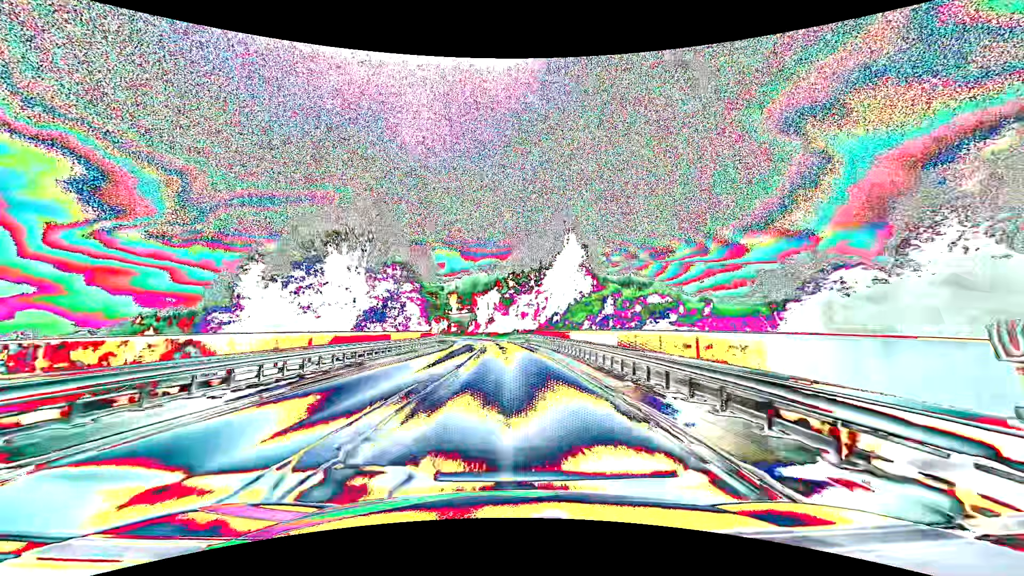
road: secondary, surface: asphalt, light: Day
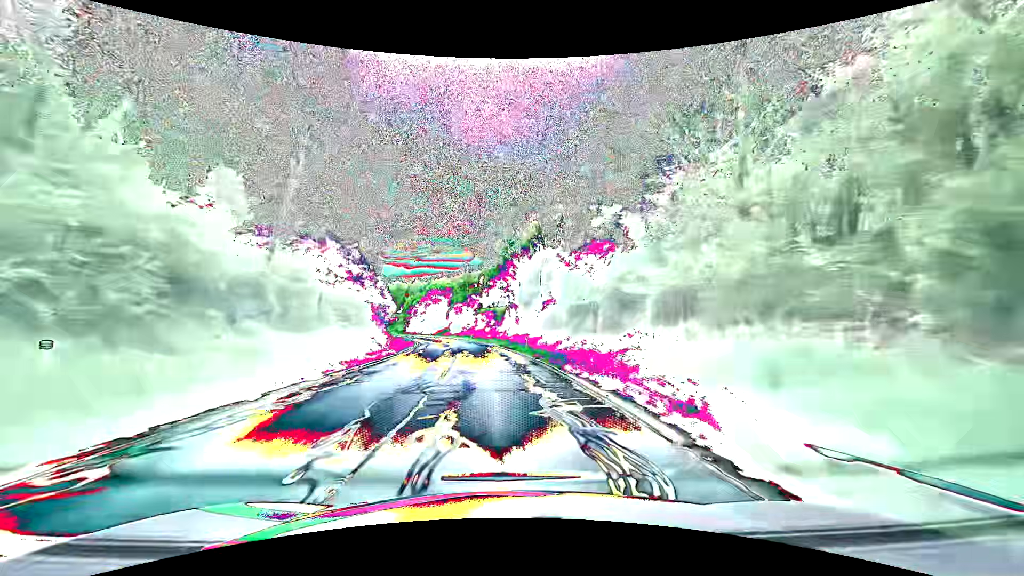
(-2.6, +70.7) m; -5°
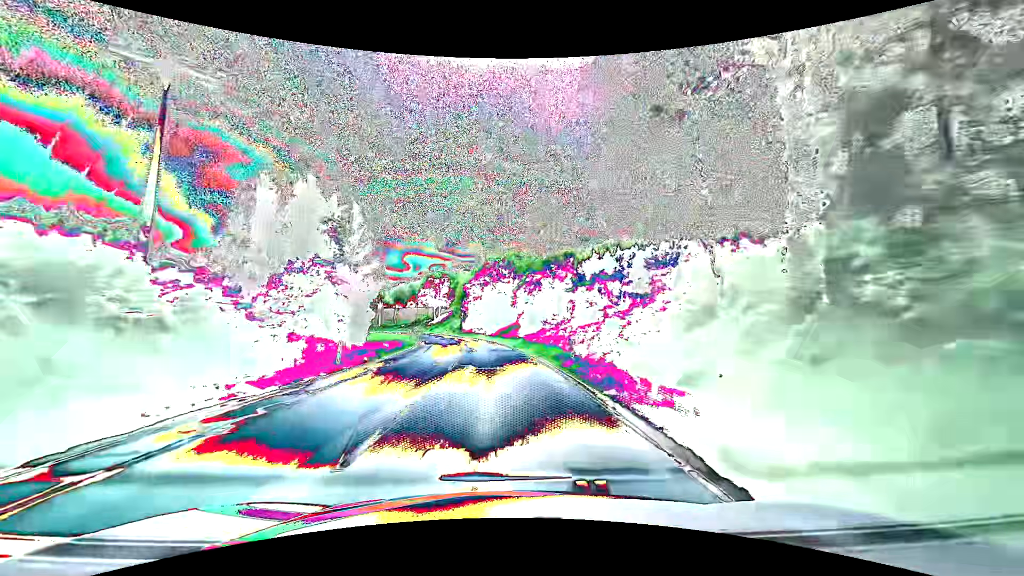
(-4.8, +56.5) m; -9°
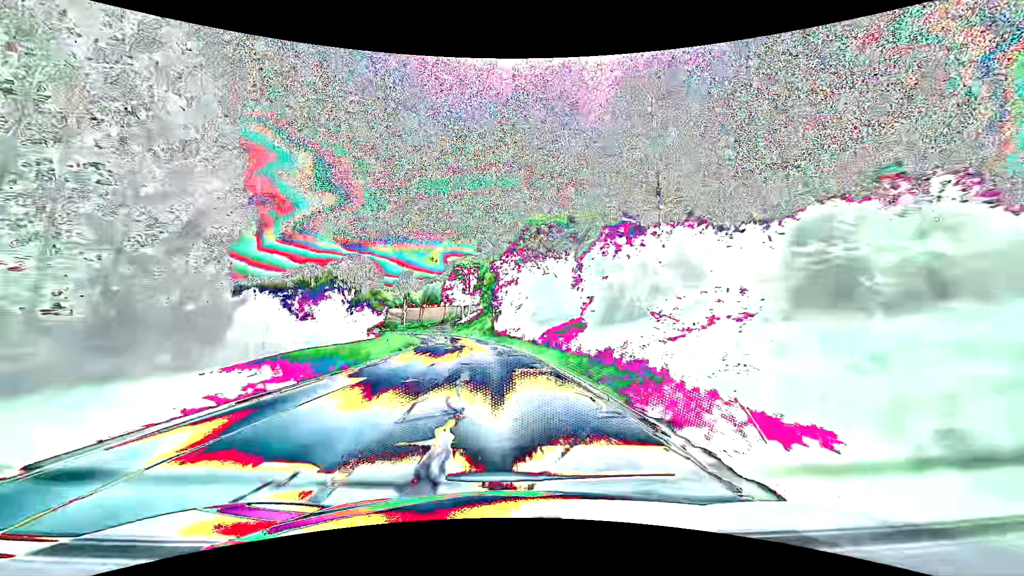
(-1.2, +28.4) m; -5°
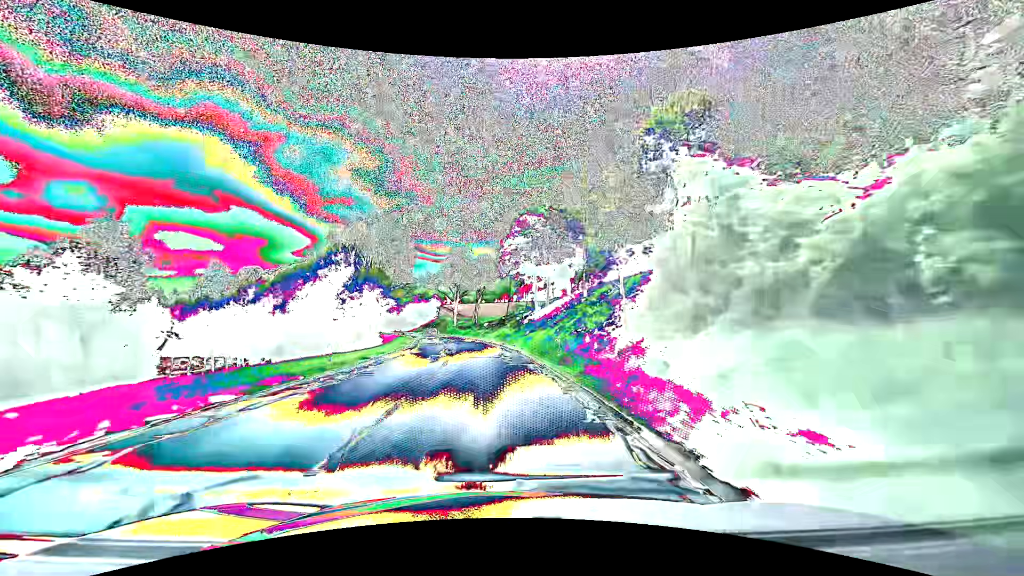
(-4.5, +56.8) m; -9°
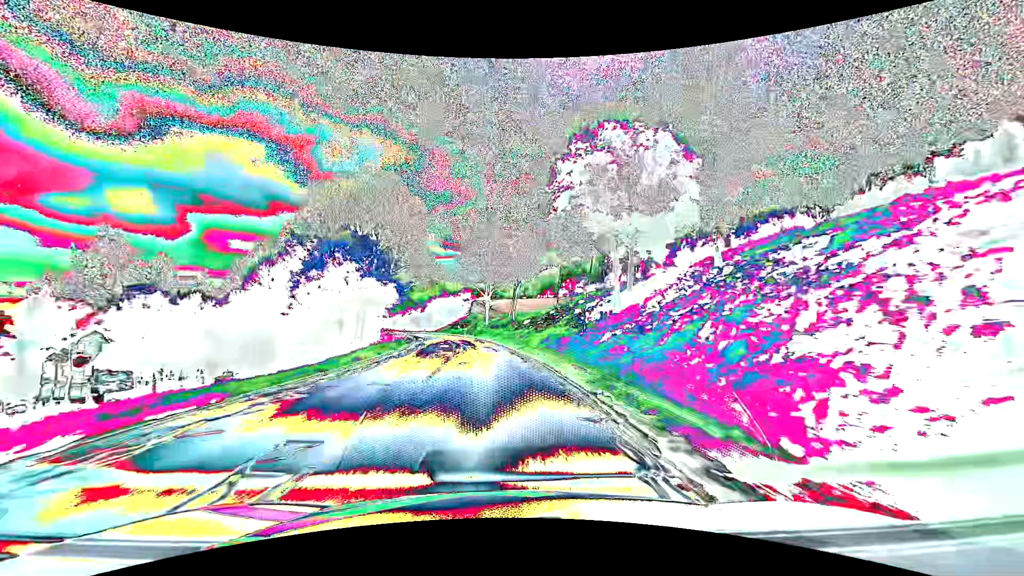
(-1.0, +28.5) m; -5°
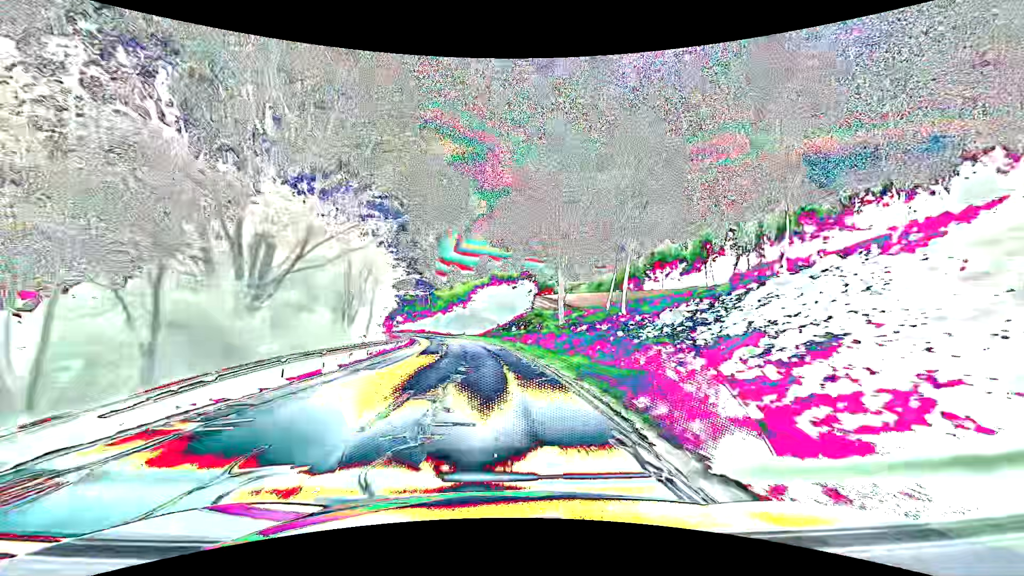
(-2.7, +42.6) m; -7°
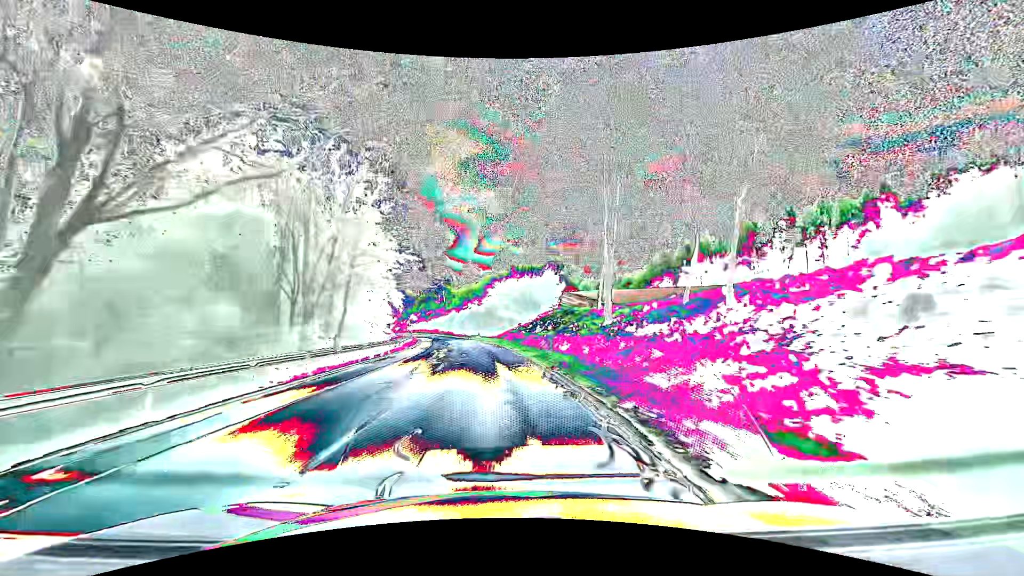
(-0.3, +14.2) m; -2°
(0, +10) (-1, +20) (-1, +30) (-2, +40) (-4, +50) (-5, +60) (-7, +70) (-9, +79) (-11, +89) (-14, +99) m
